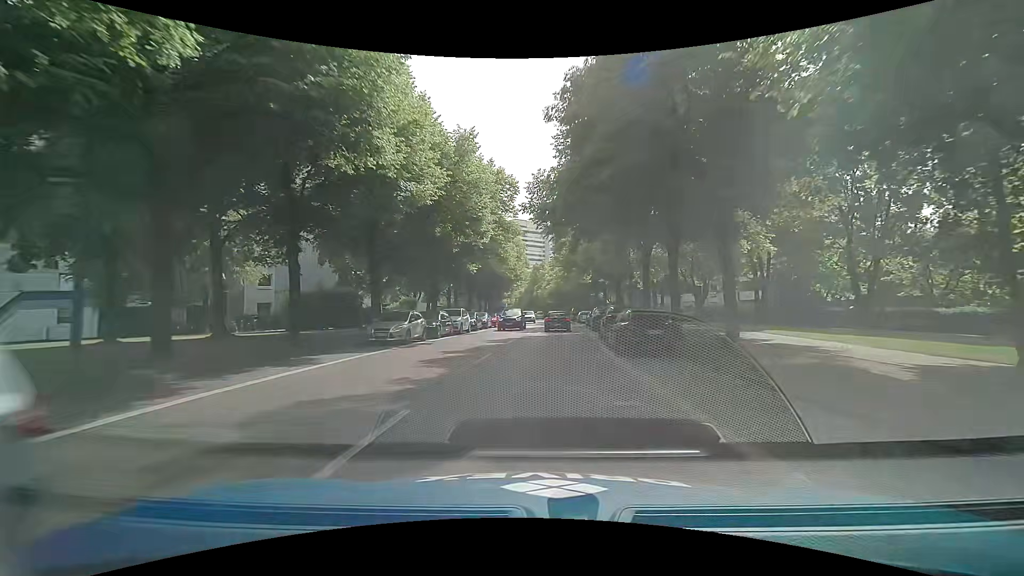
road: secondary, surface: asphalt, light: Day
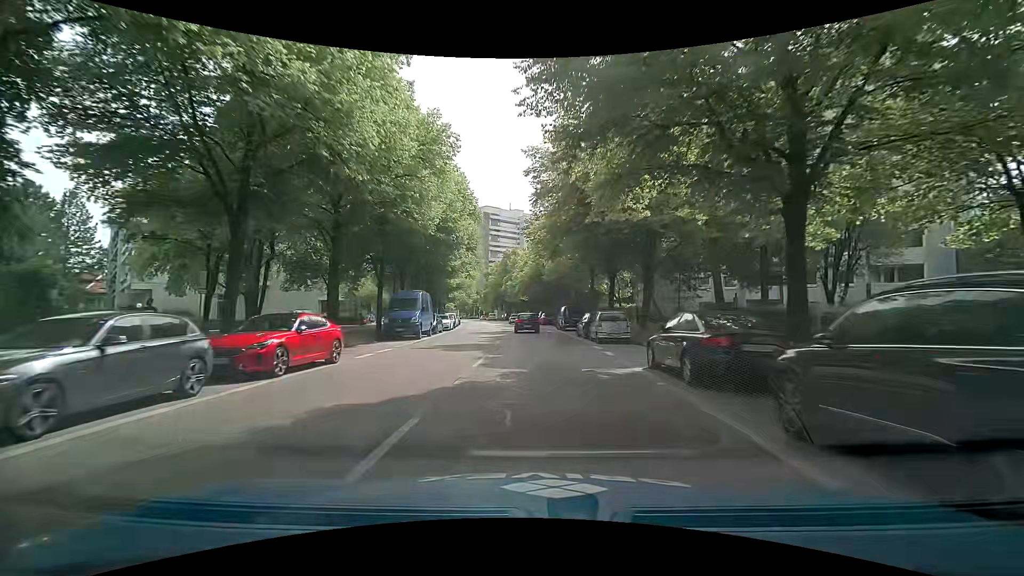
(+1.9, +36.3) m; +4°
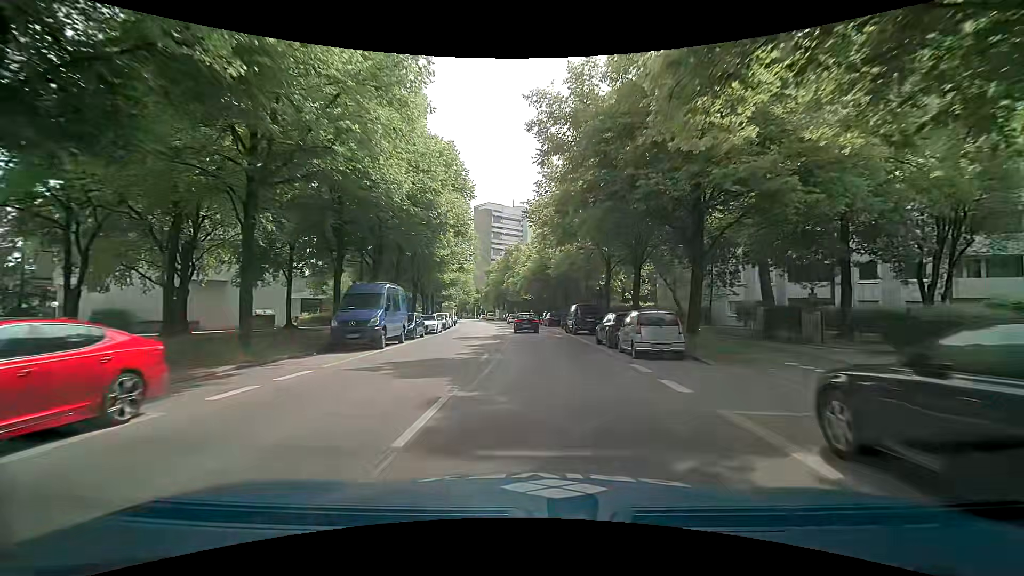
(-0.1, +7.4) m; -2°
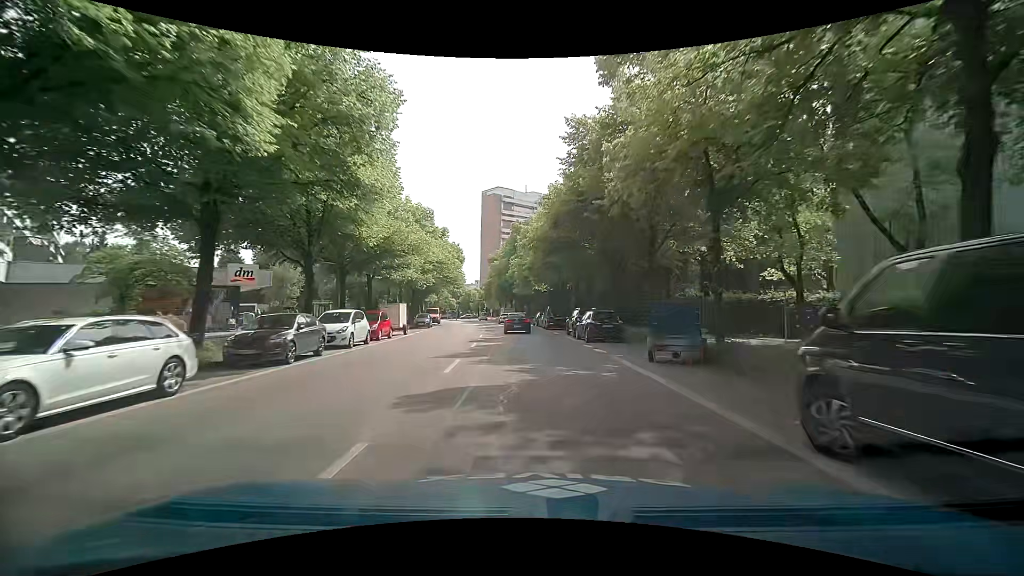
(-0.2, +29.8) m; -1°
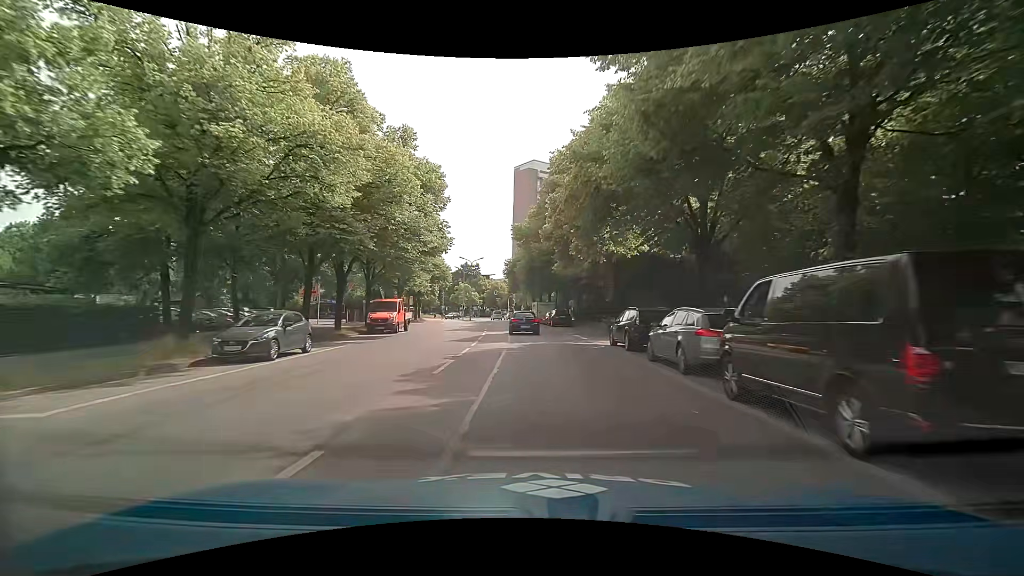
(-1.3, +36.3) m; -4°
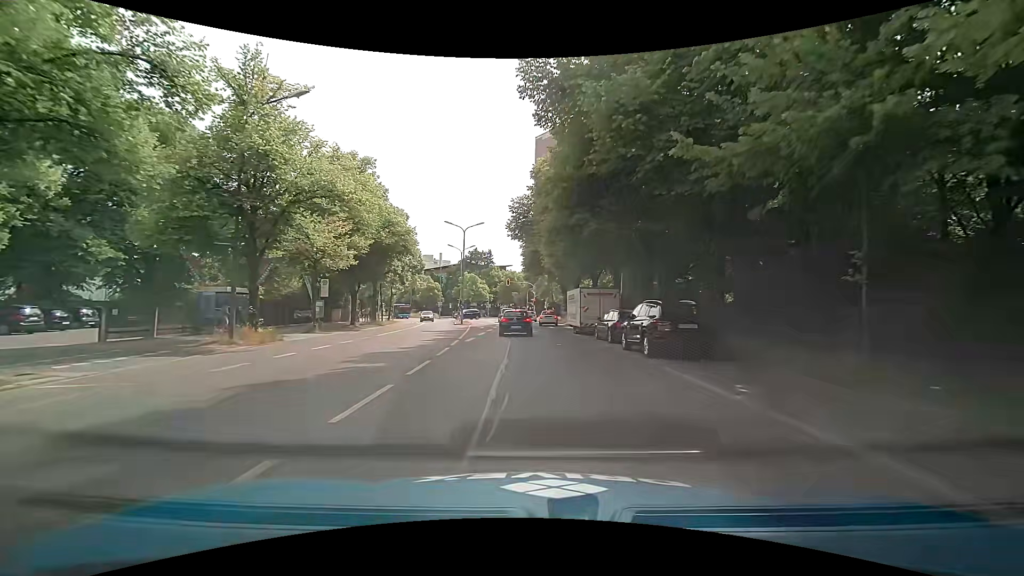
(-0.6, +31.7) m; -2°
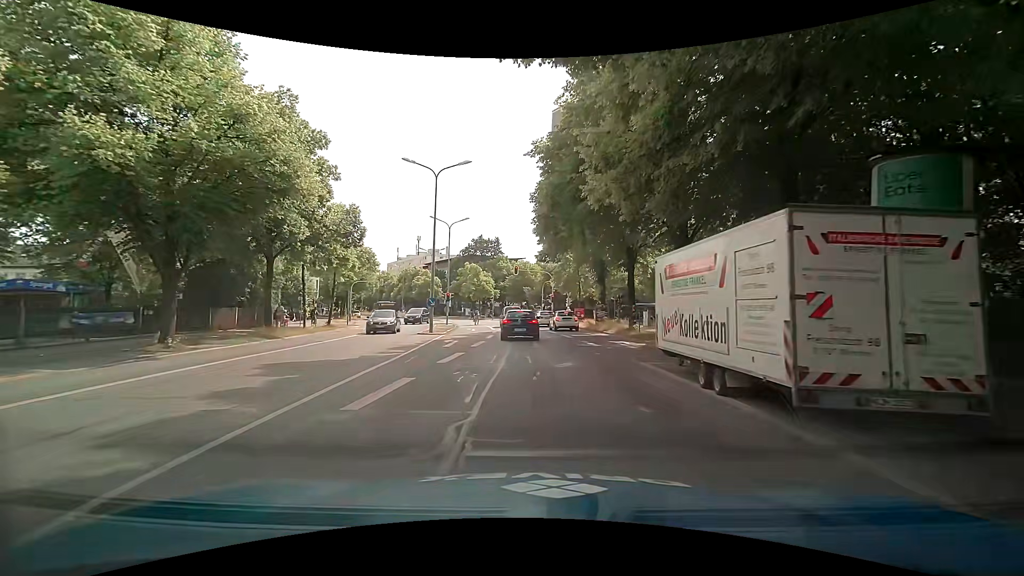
(-0.5, +21.0) m; -3°
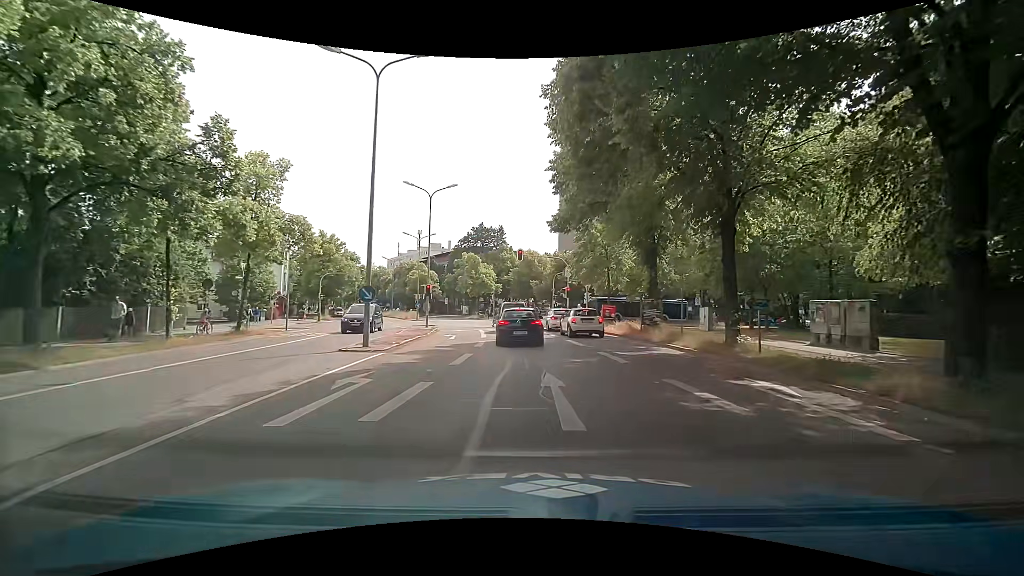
(+0.2, +12.8) m; 0°
